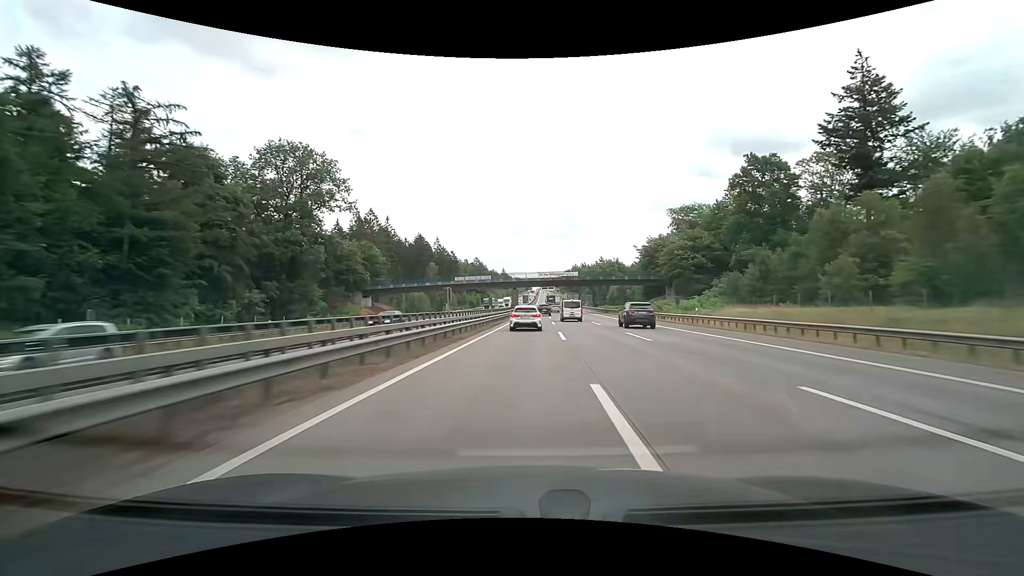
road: motorway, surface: concrete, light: Day
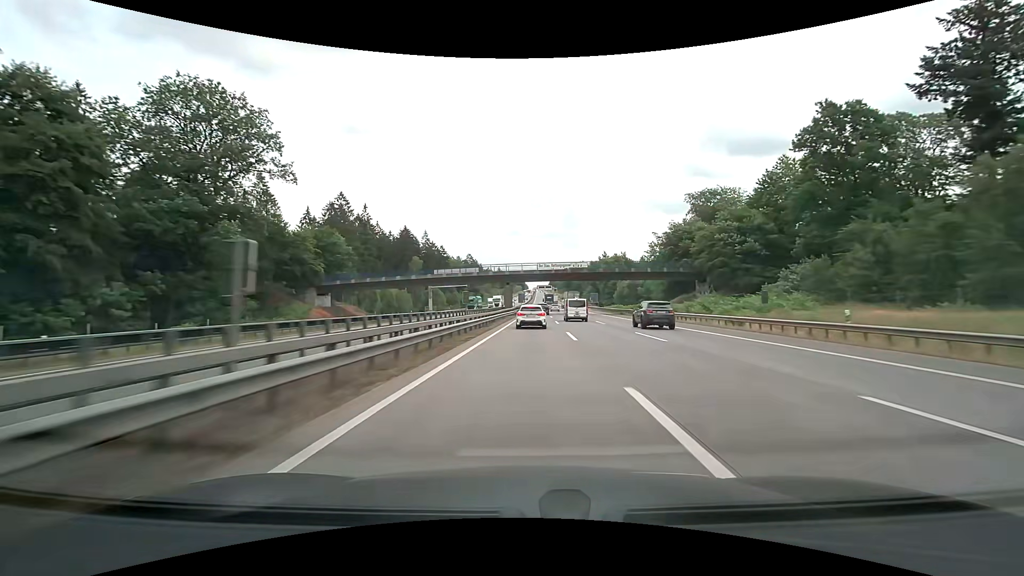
(+0.1, +18.8) m; +1°
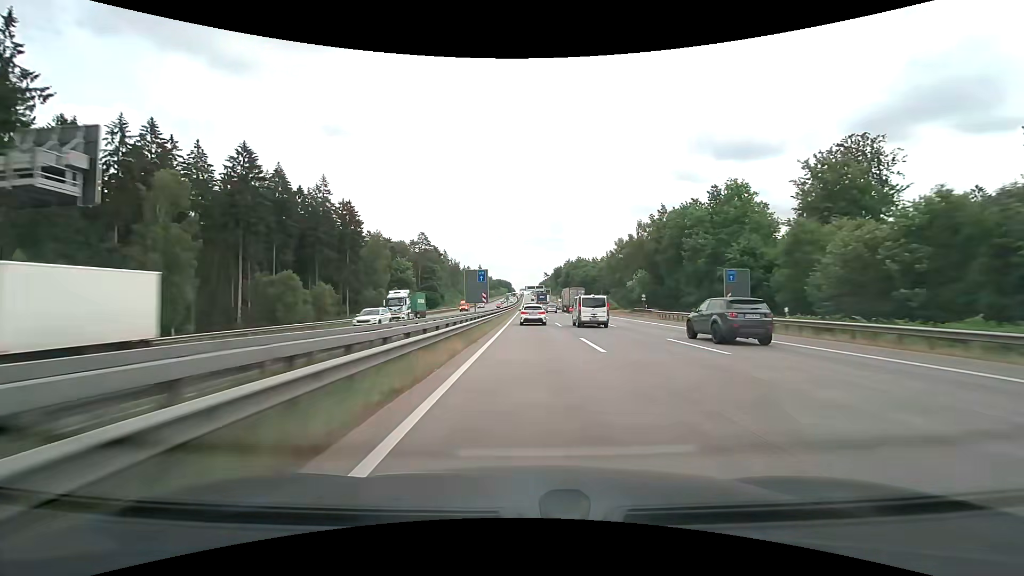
(+1.7, +95.5) m; +2°
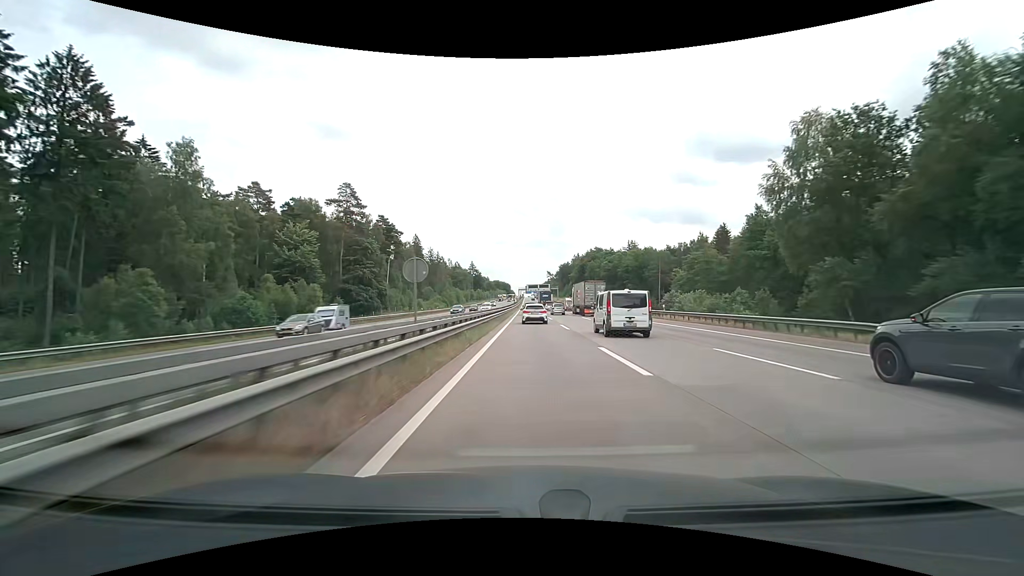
(-0.2, +77.0) m; 0°
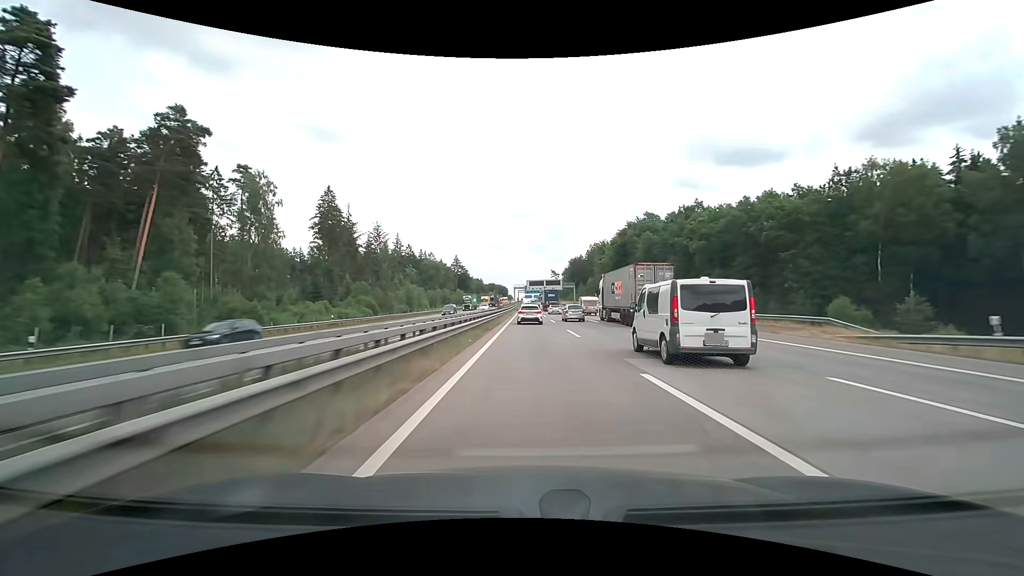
(-0.2, +96.1) m; 0°
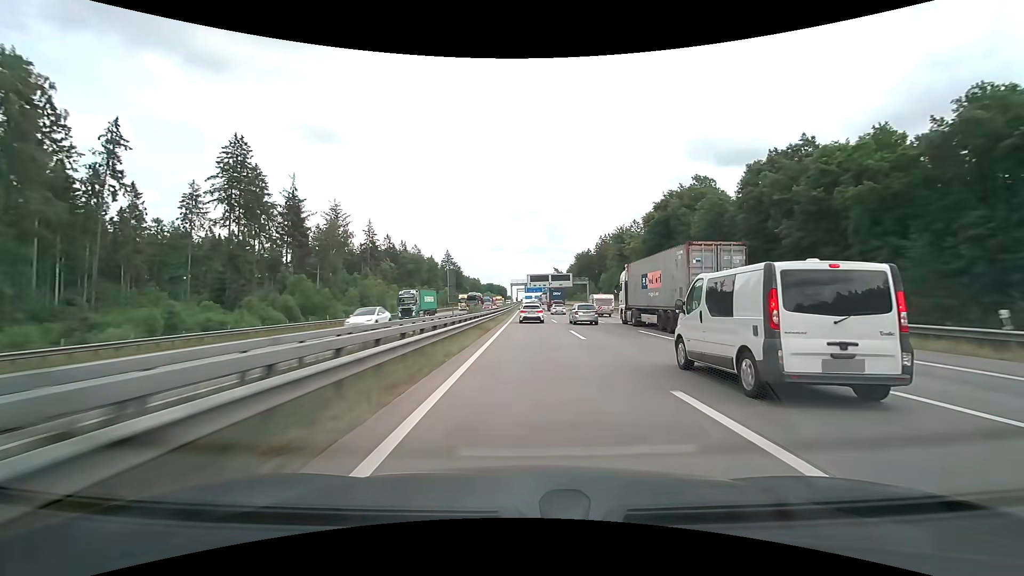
(0.0, +38.0) m; 0°
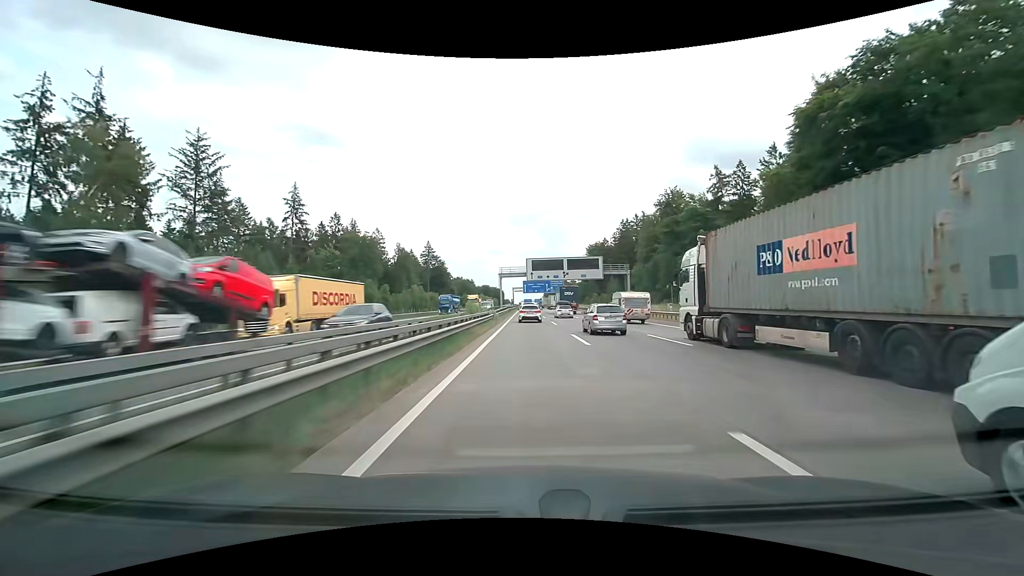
(0.0, +56.5) m; 0°
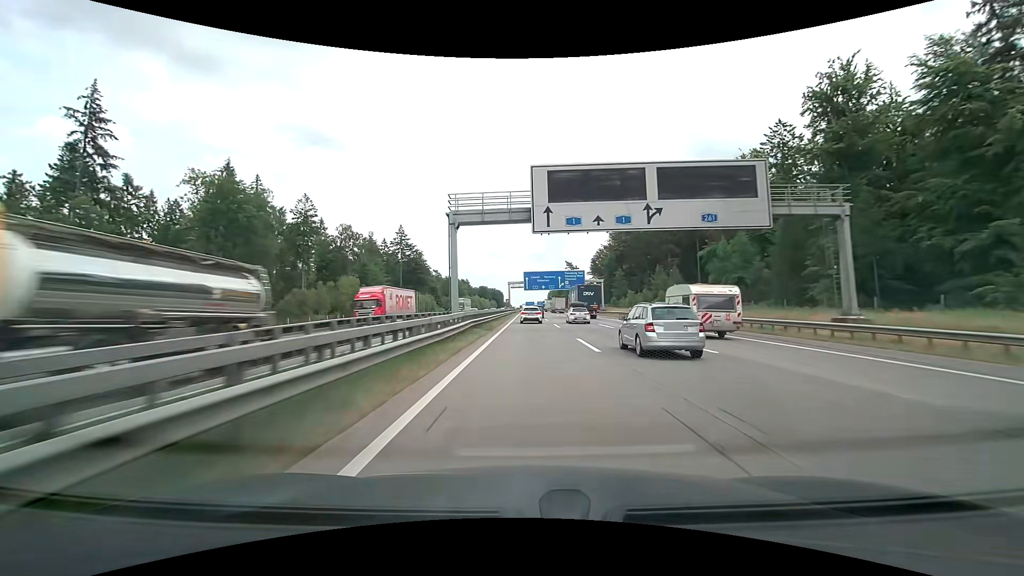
(-0.1, +56.2) m; 0°
(0, +10) (0, +20) (0, +30) (0, +40) (0, +50) (0, +60) (0, +70) (0, +80) (0, +90) (0, +100) m
